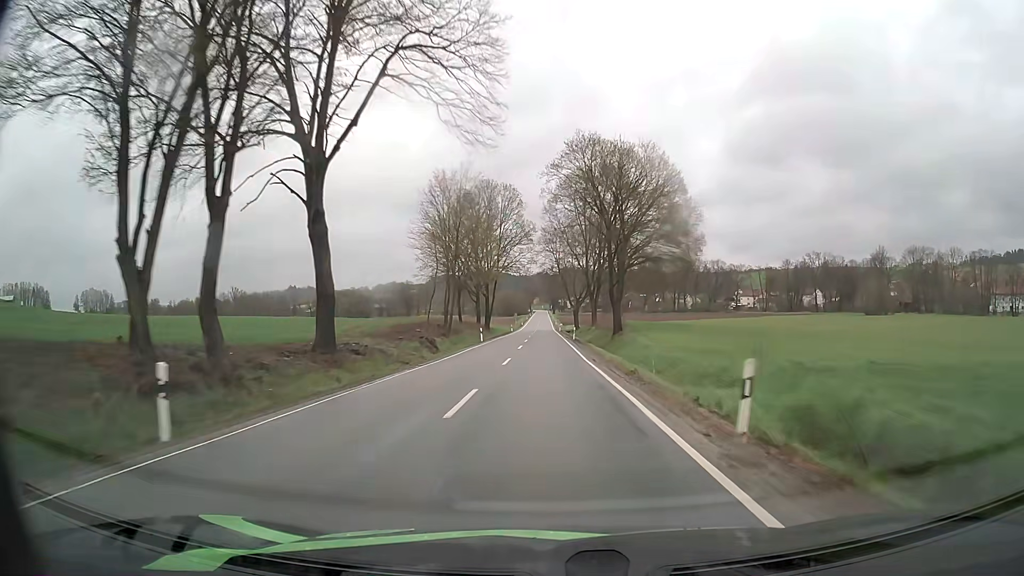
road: secondary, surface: asphalt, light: Day
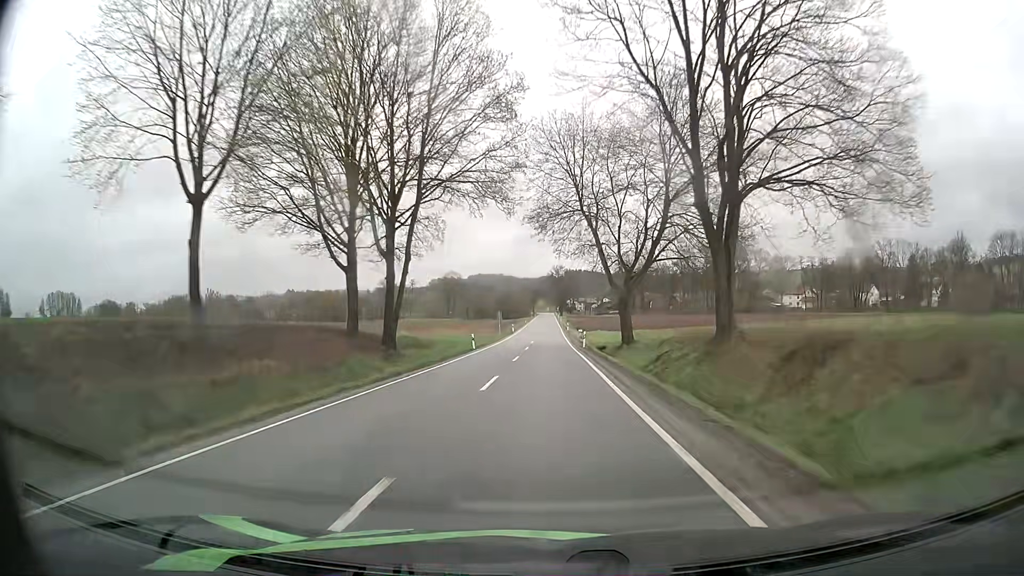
(-0.4, +56.5) m; 0°
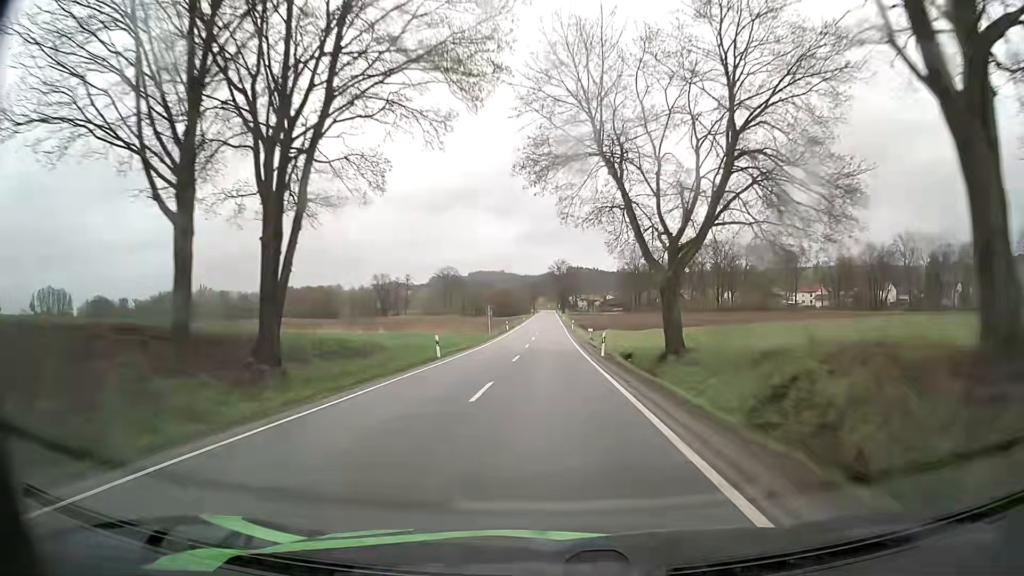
(-0.1, +14.3) m; 0°
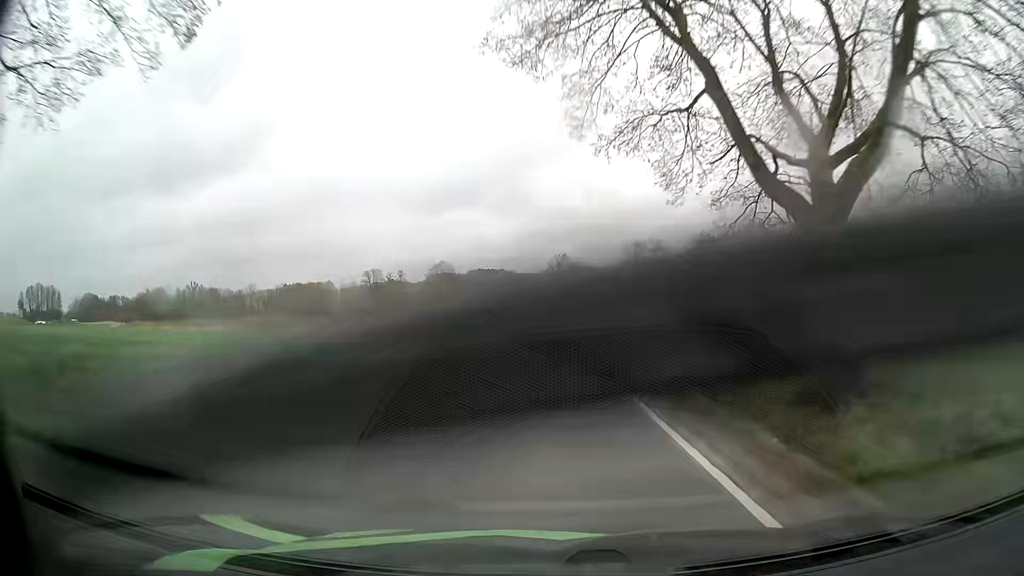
(0.0, +14.4) m; 0°
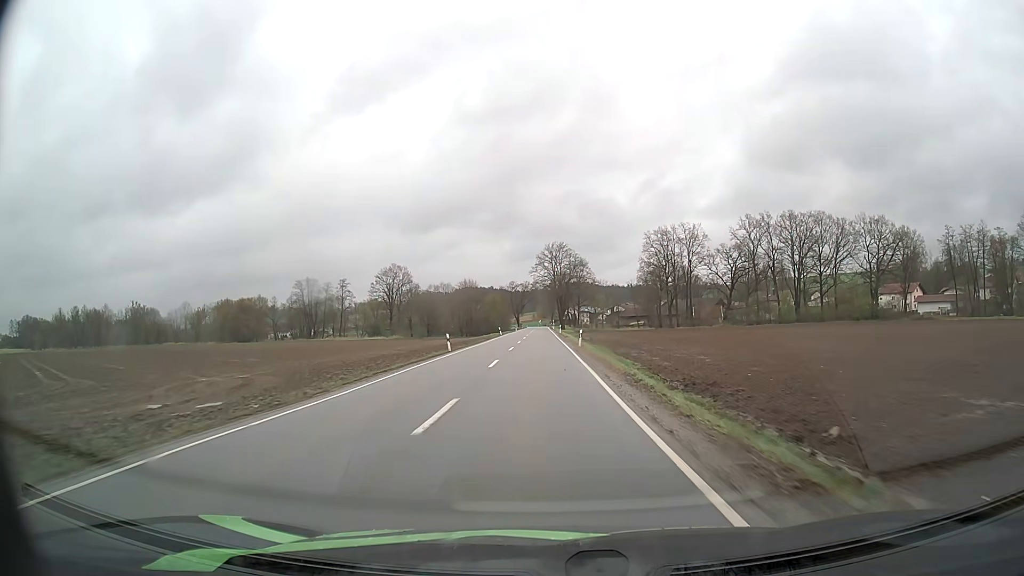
(+0.2, +73.3) m; +1°
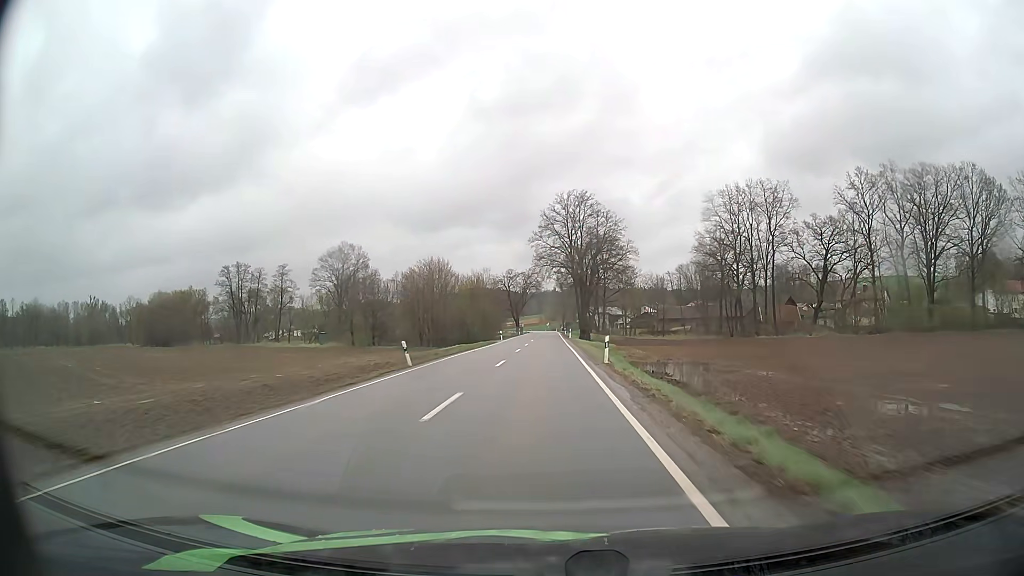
(-0.5, +59.0) m; -1°
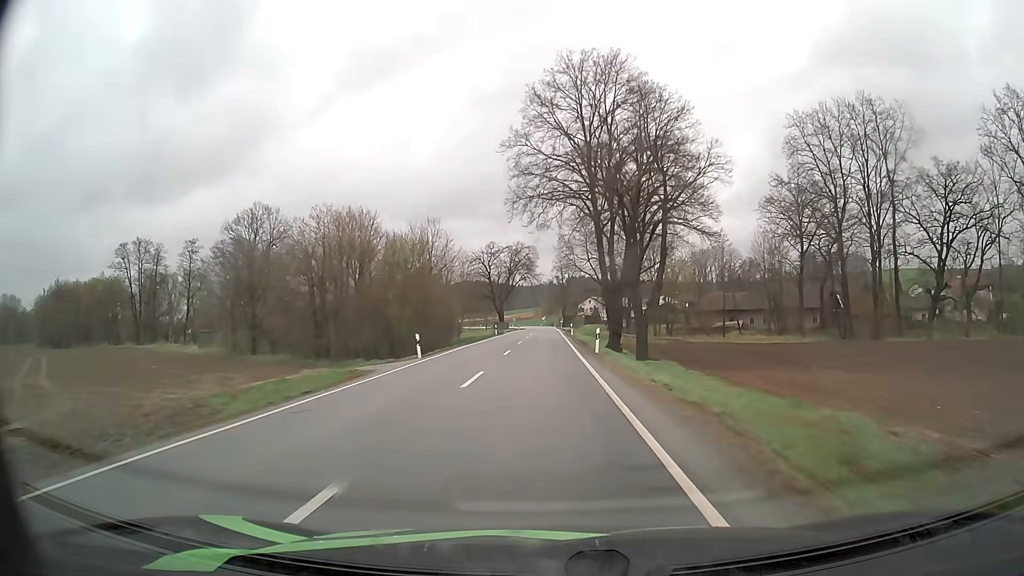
(+0.1, +44.2) m; 0°
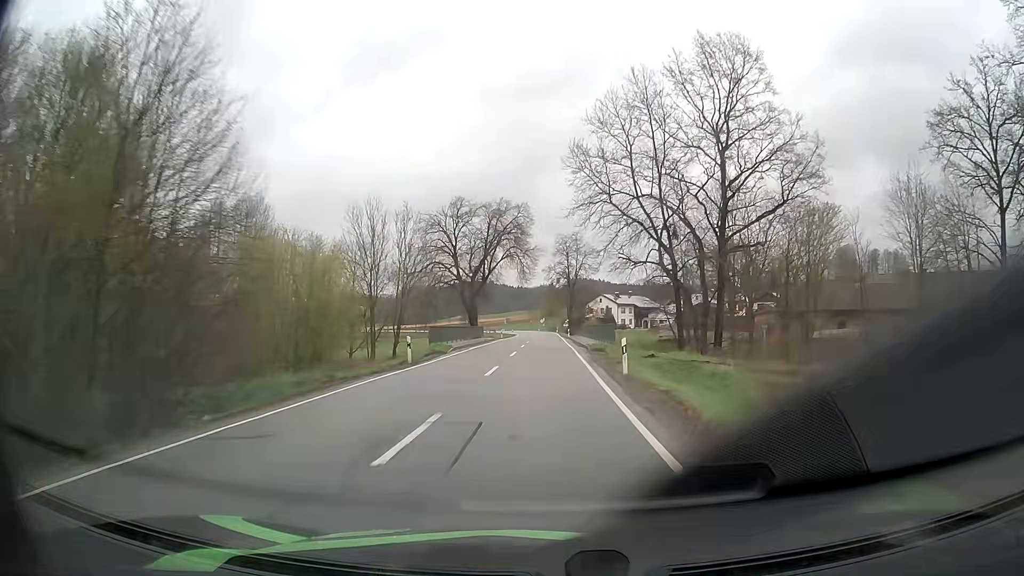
(-0.1, +43.5) m; 0°
(0, +10) (0, +20) (0, +30) (0, +40) (0, +50) (0, +60) (0, +70) (0, +80) (0, +90) (0, +100) m
